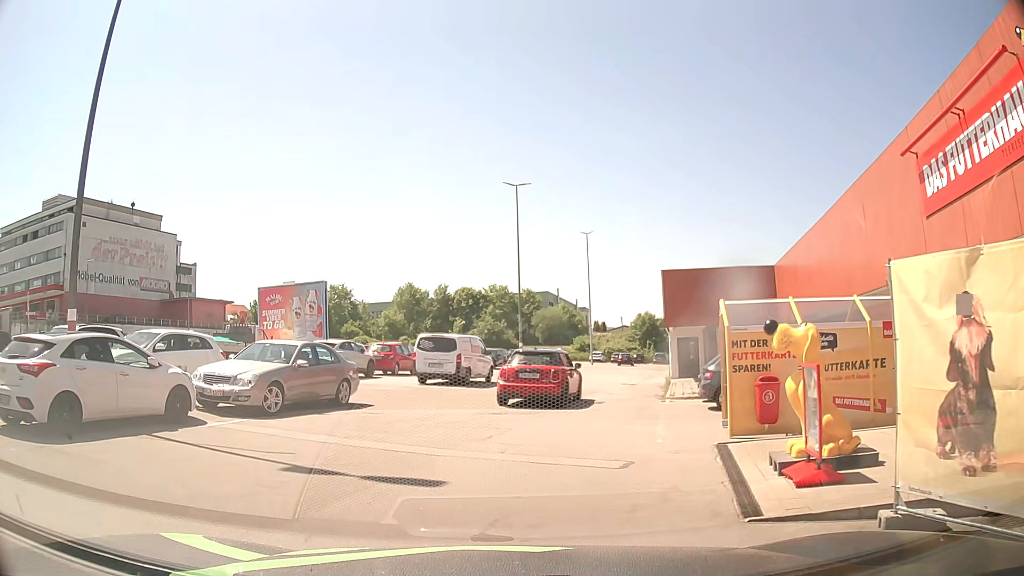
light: Day
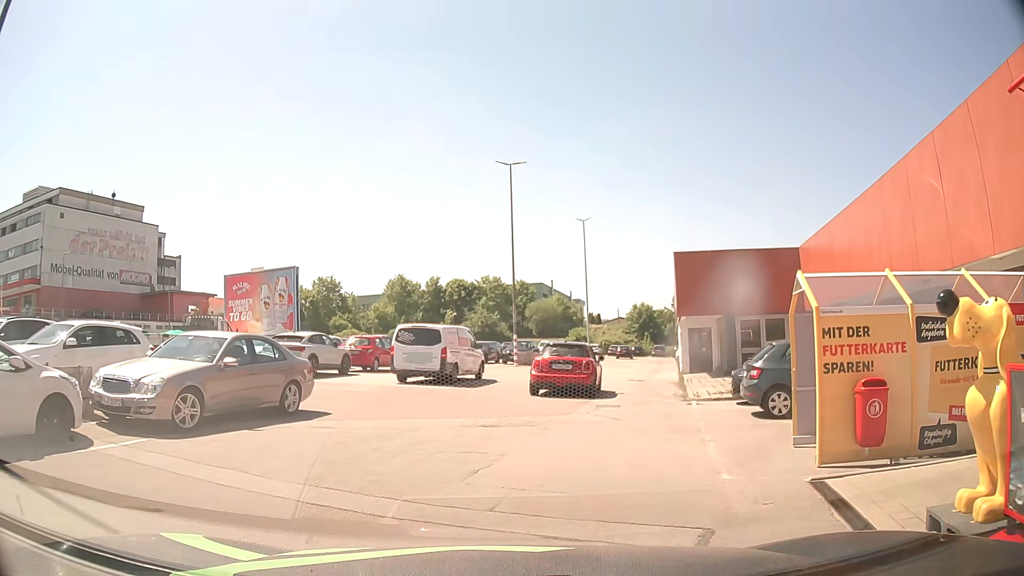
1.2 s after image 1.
(0.0, +3.5) m; 0°
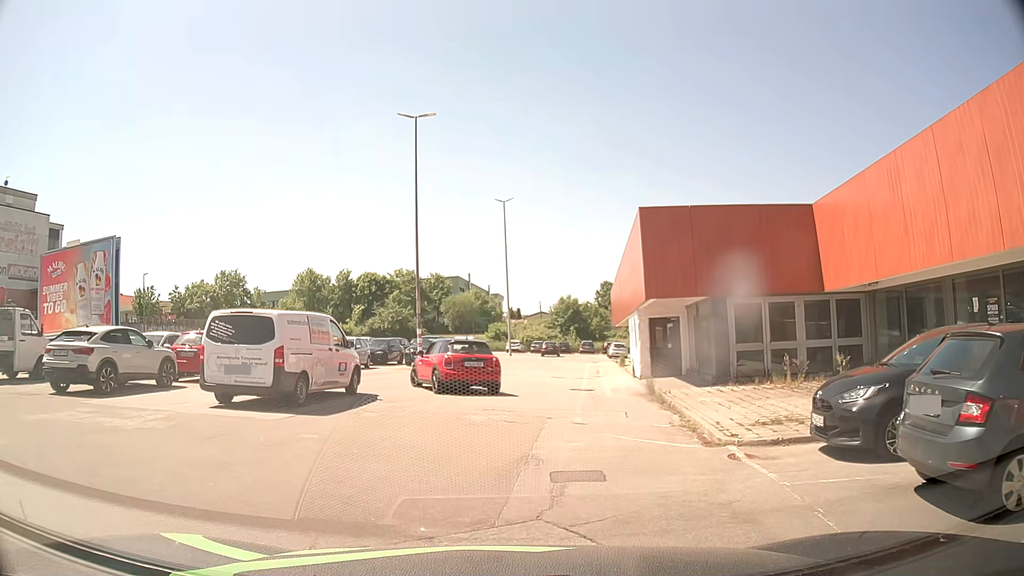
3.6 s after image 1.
(+0.7, +8.5) m; +7°
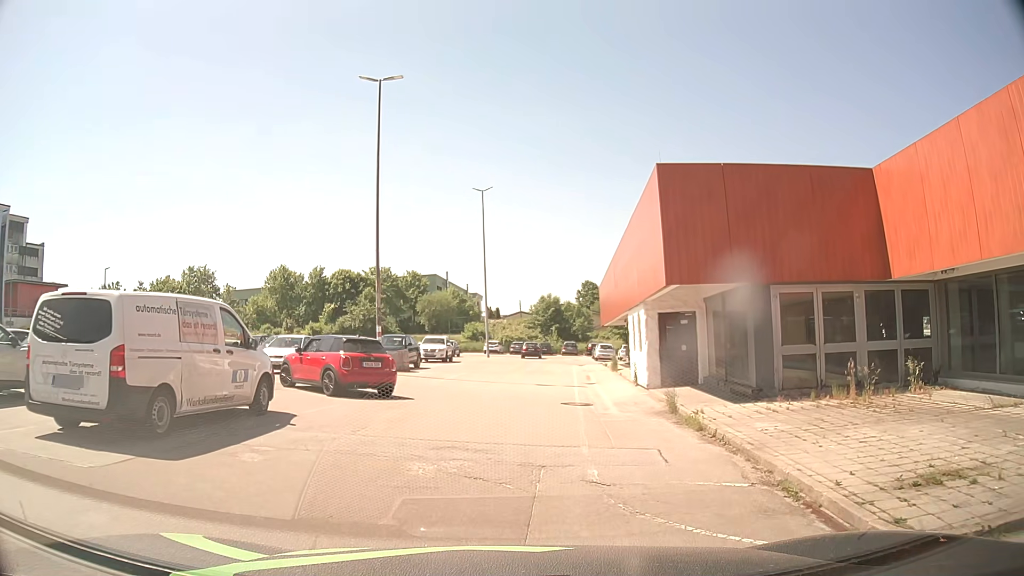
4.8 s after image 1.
(+0.2, +4.8) m; +3°
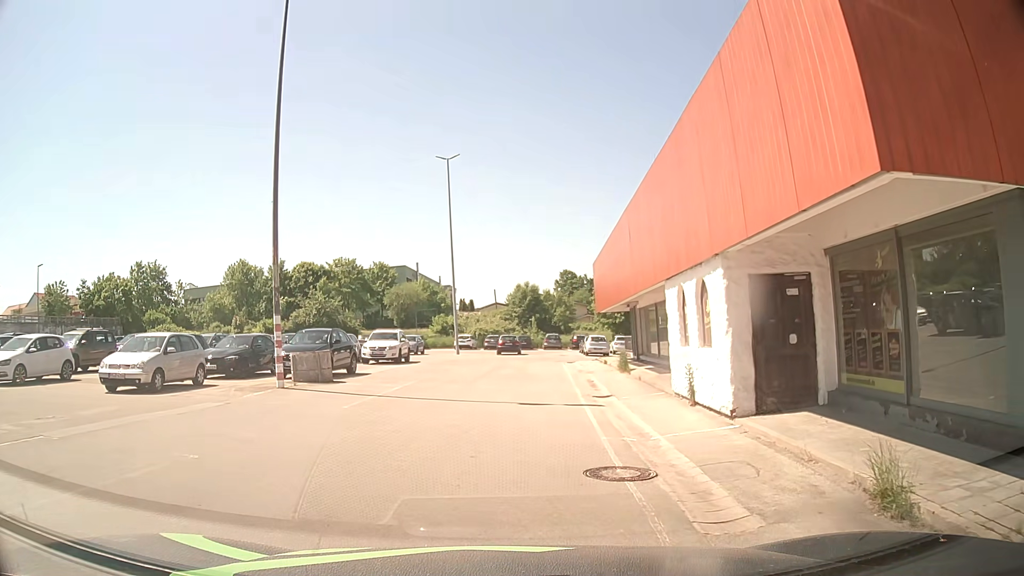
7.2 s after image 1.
(+0.2, +9.3) m; +3°
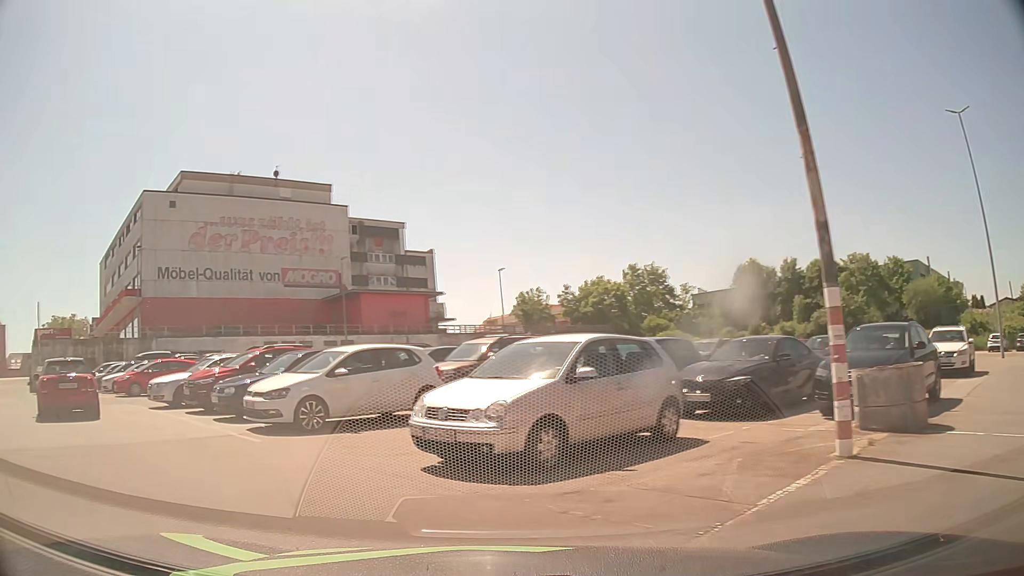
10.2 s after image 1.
(-2.7, +9.8) m; -44°
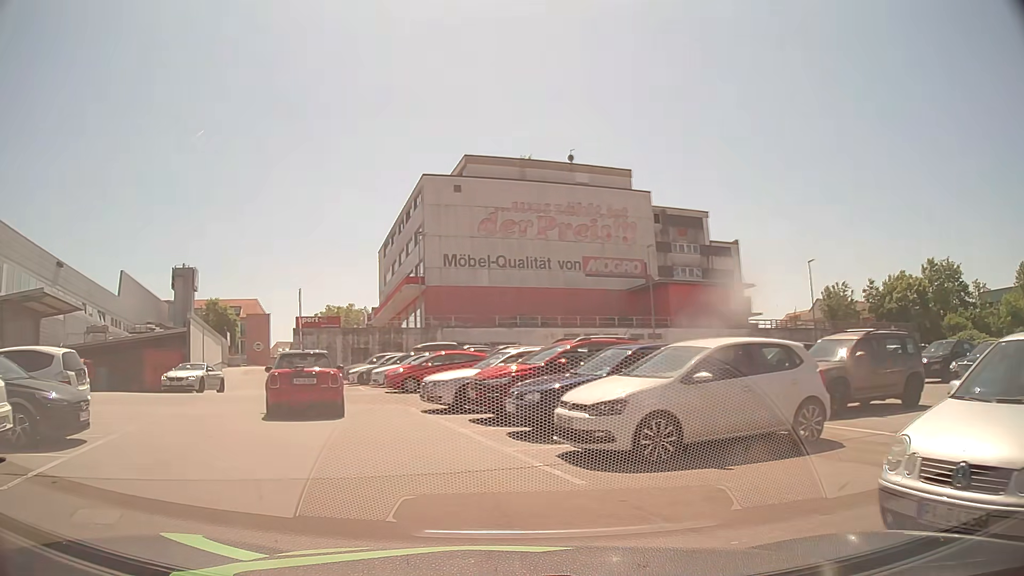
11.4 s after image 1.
(-0.9, +3.7) m; -25°
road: service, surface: asphalt
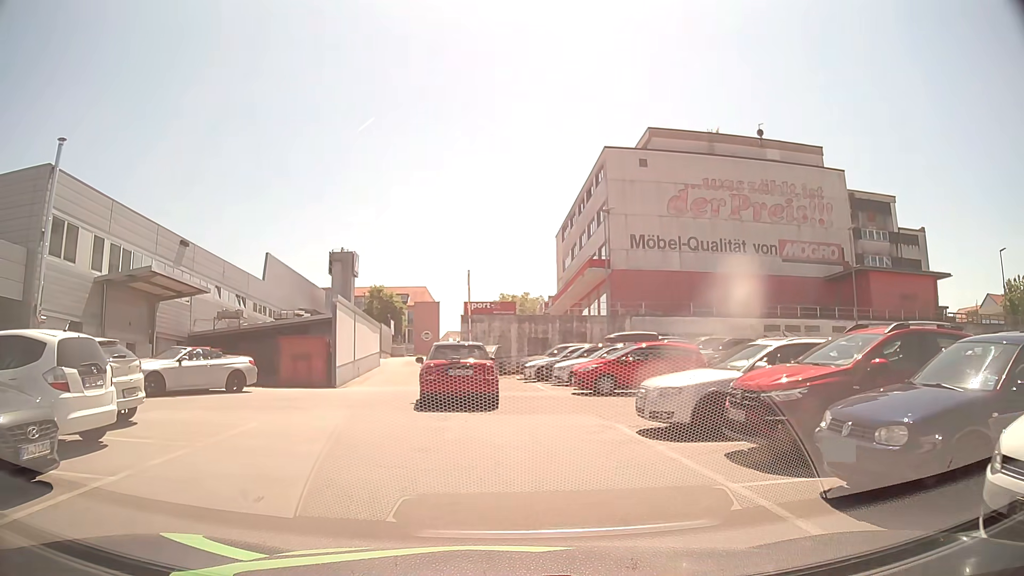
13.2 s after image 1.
(-0.9, +5.2) m; -15°
